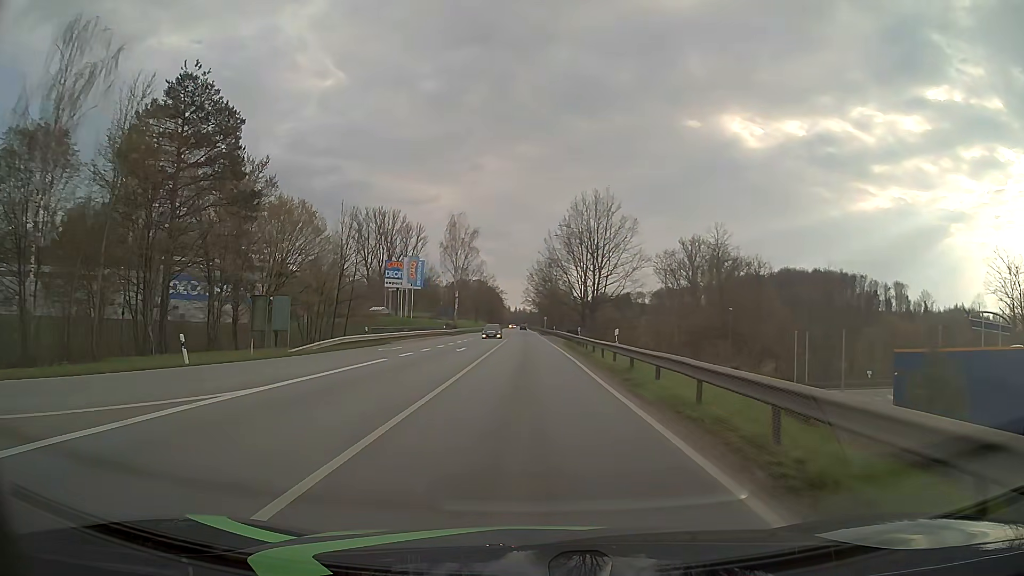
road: primary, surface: asphalt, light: Day
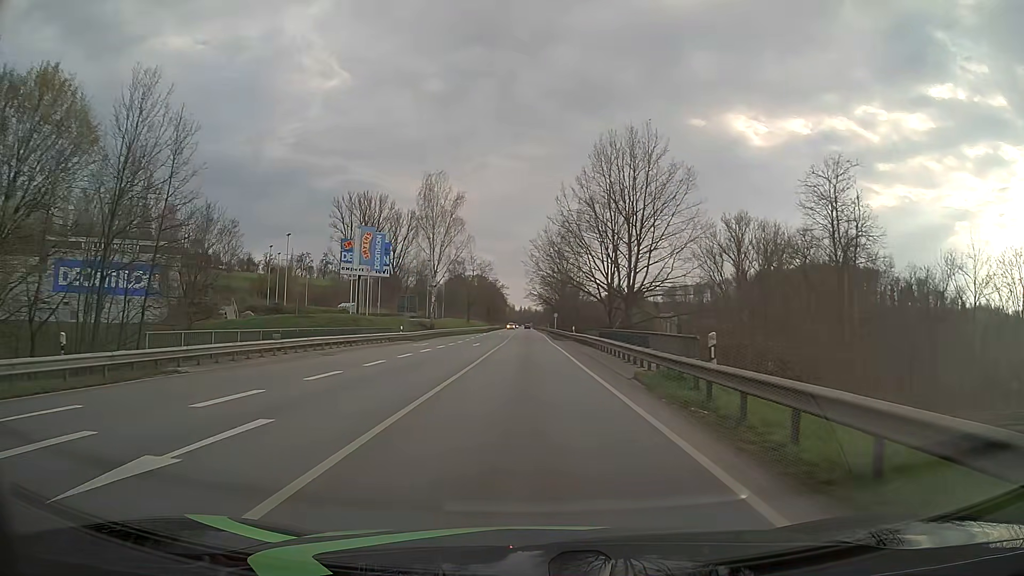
(-0.2, +30.4) m; 0°
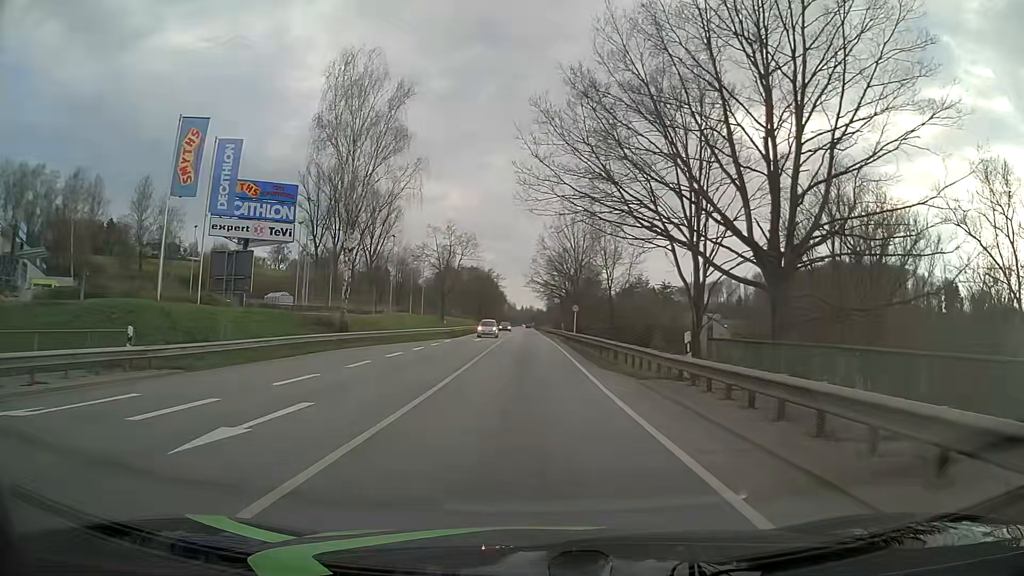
(-0.2, +38.1) m; 0°
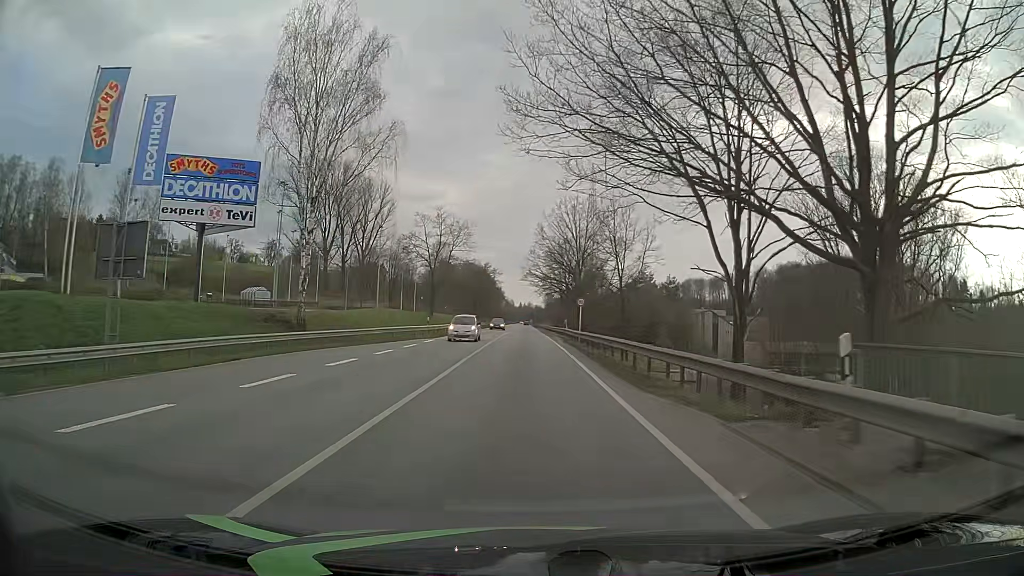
(0.0, +7.6) m; 0°
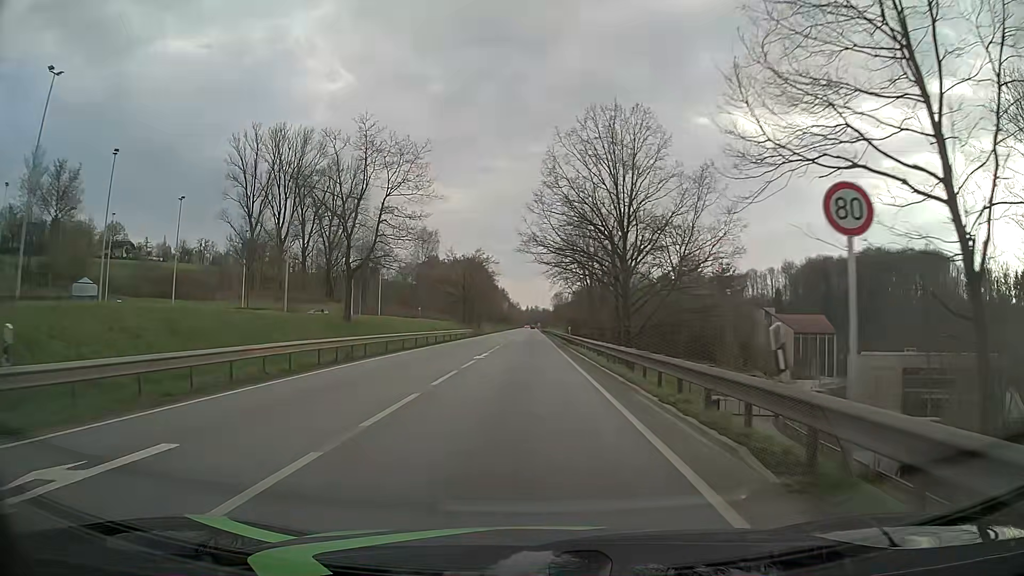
(-0.1, +38.1) m; 0°
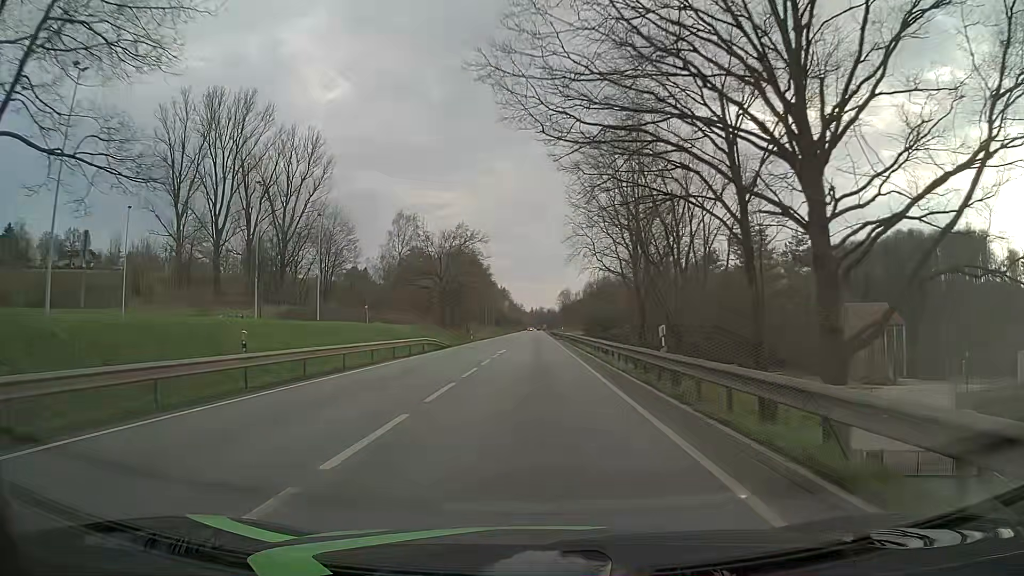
(-0.2, +32.6) m; 0°
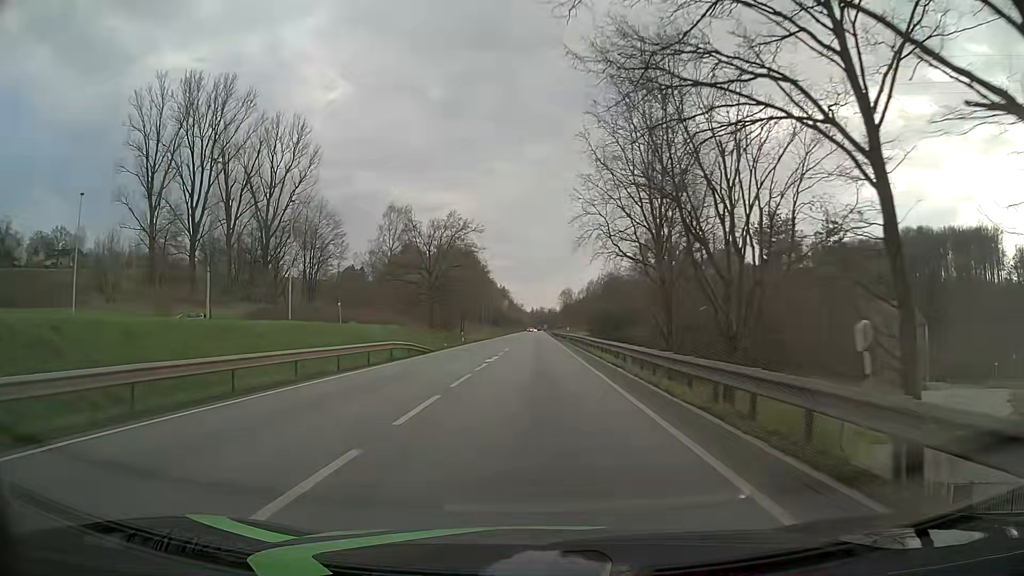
(0.0, +9.0) m; 0°
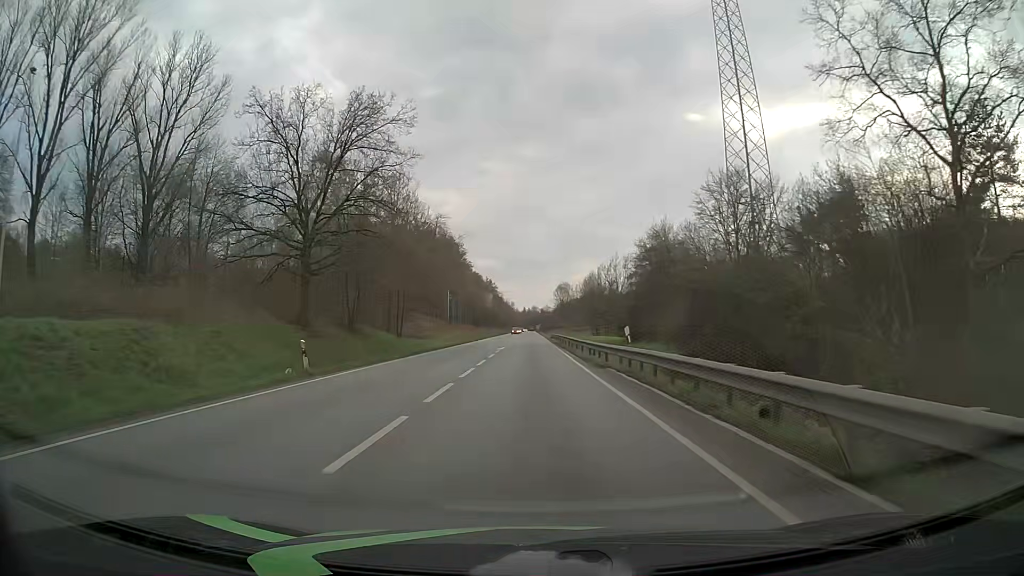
(+0.2, +39.7) m; +1°
